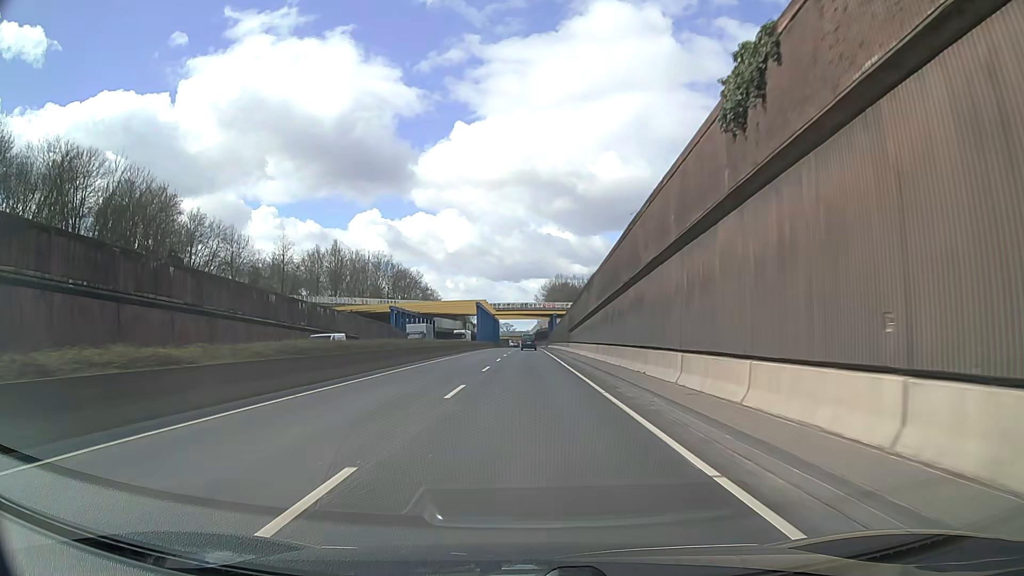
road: trunk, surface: asphalt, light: Day
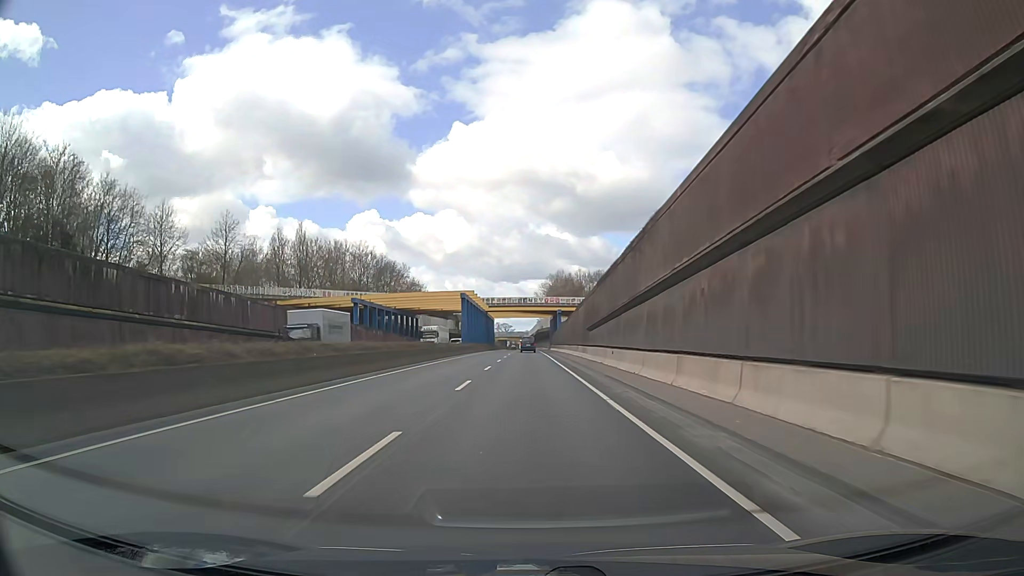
(-0.1, +21.5) m; 0°
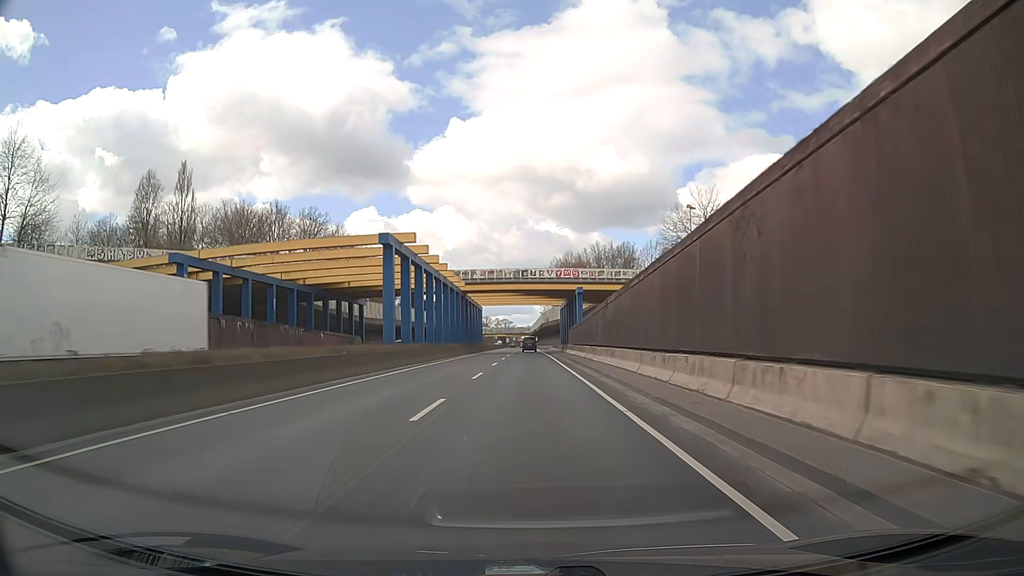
(+0.1, +43.1) m; 0°
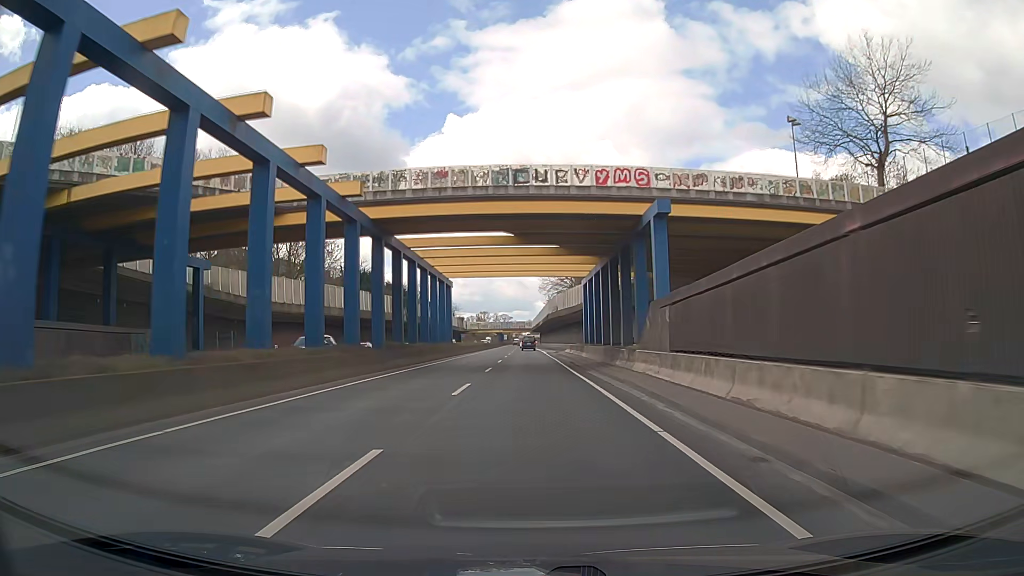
(-0.1, +43.3) m; 0°
(0, +10) (0, +20) (0, +30) (0, +40) (0, +50) (0, +60) (0, +70) (0, +80) (0, +90) (0, +100) m
